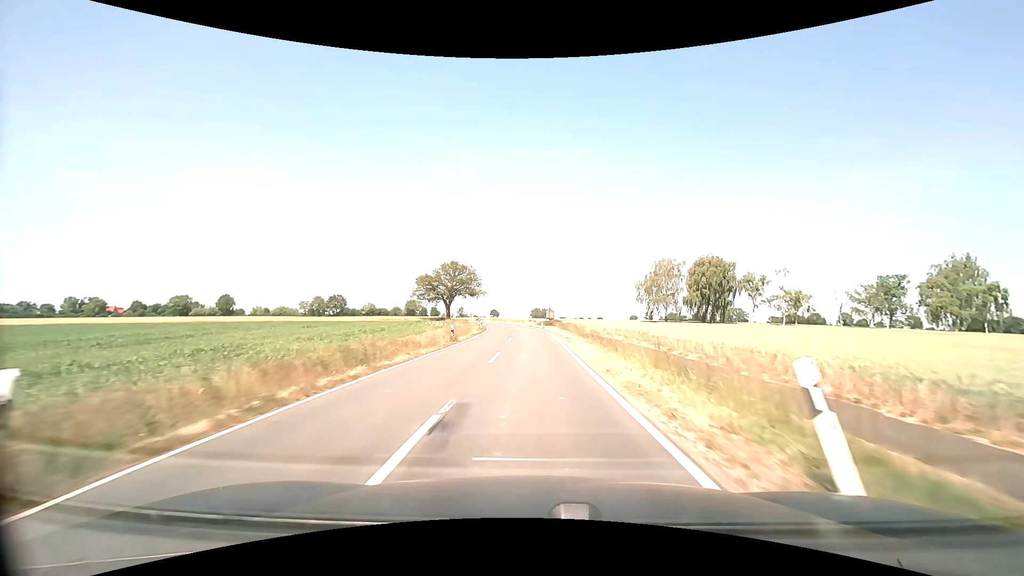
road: secondary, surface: asphalt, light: Day
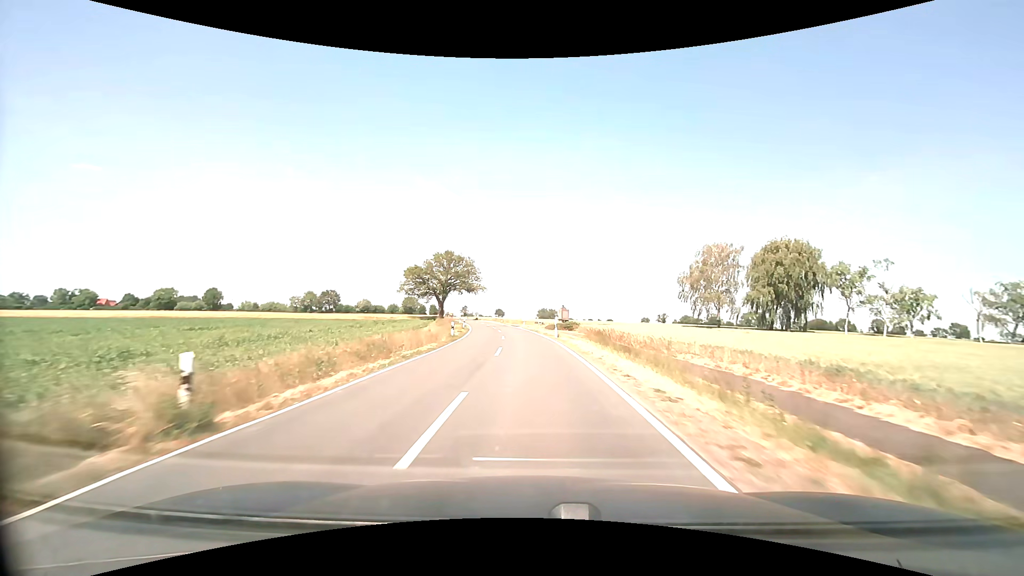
(-0.1, +22.4) m; -1°
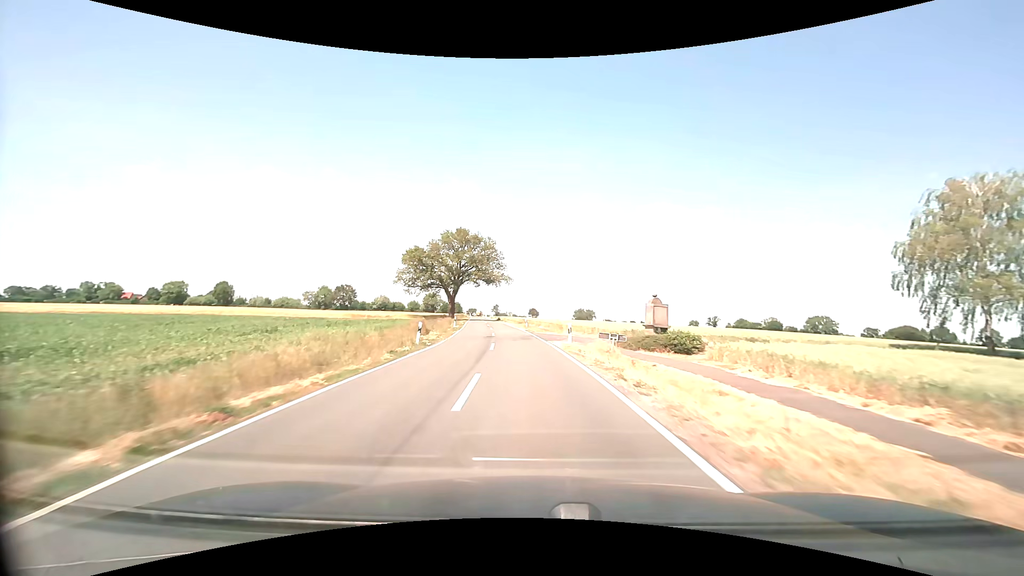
(-1.0, +34.0) m; -4°
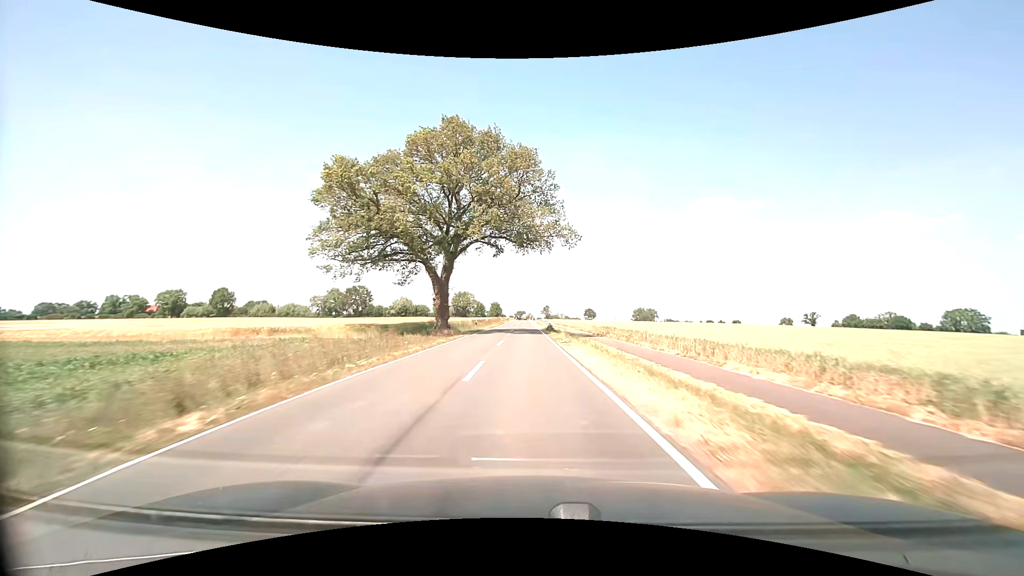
(-4.0, +57.7) m; -6°
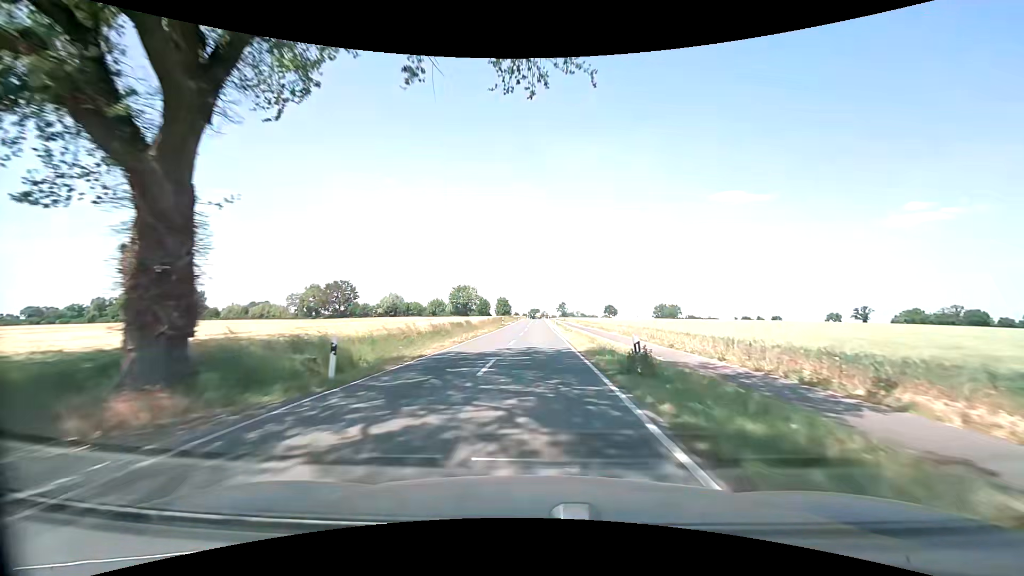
(-0.5, +35.3) m; -1°
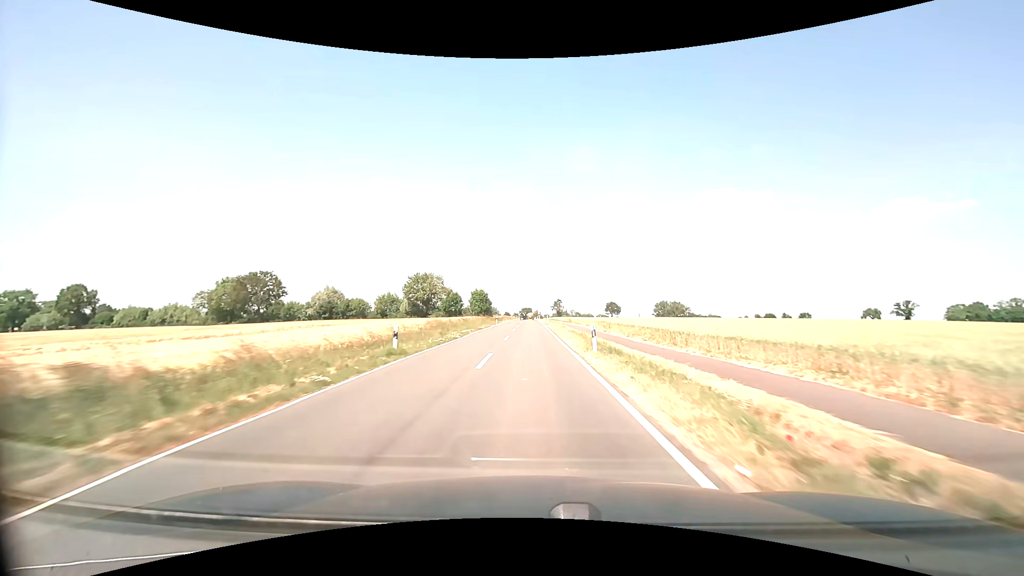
(+0.2, +47.5) m; +1°
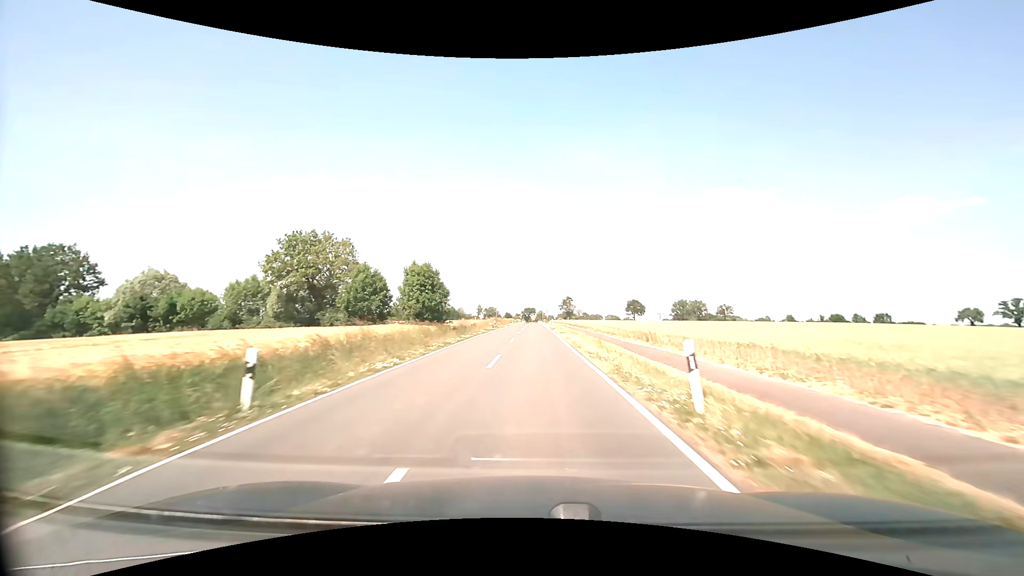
(-0.5, +59.7) m; 0°
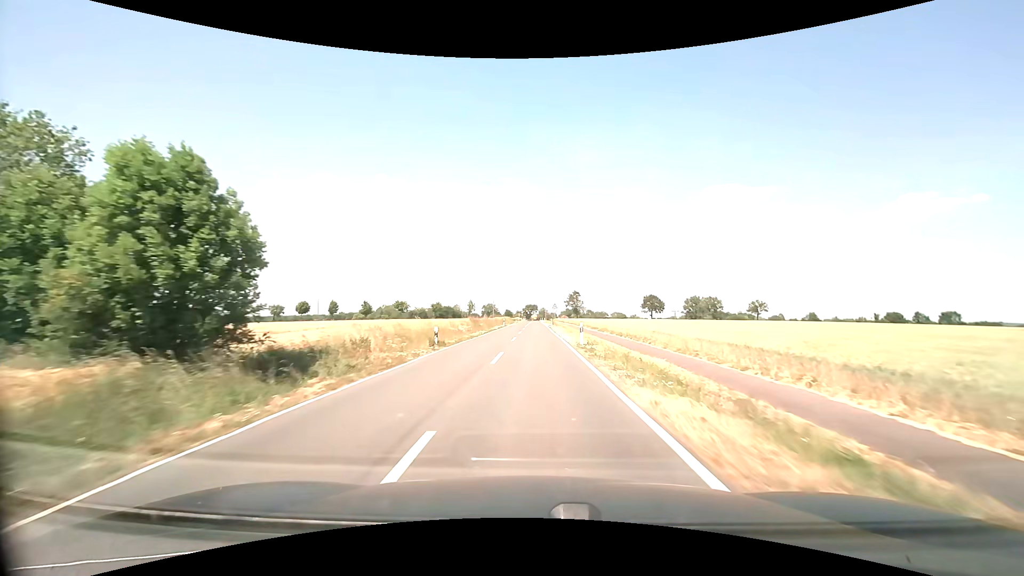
(+0.1, +34.9) m; 0°
(0, +10) (0, +20) (0, +30) (0, +40) (0, +50) (0, +60) (0, +70) (0, +80) (0, +90) (0, +100) m
